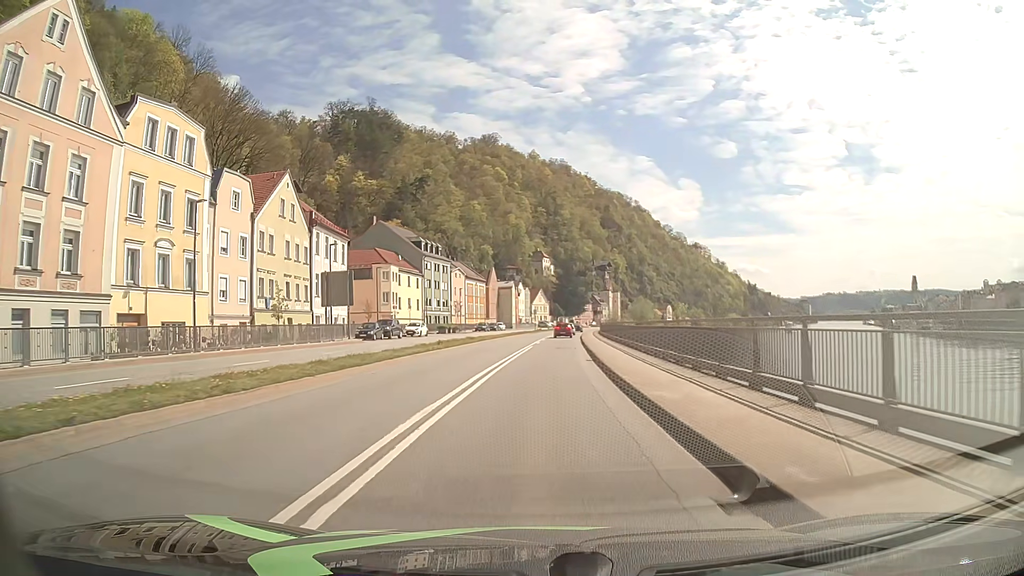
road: primary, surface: asphalt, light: Day
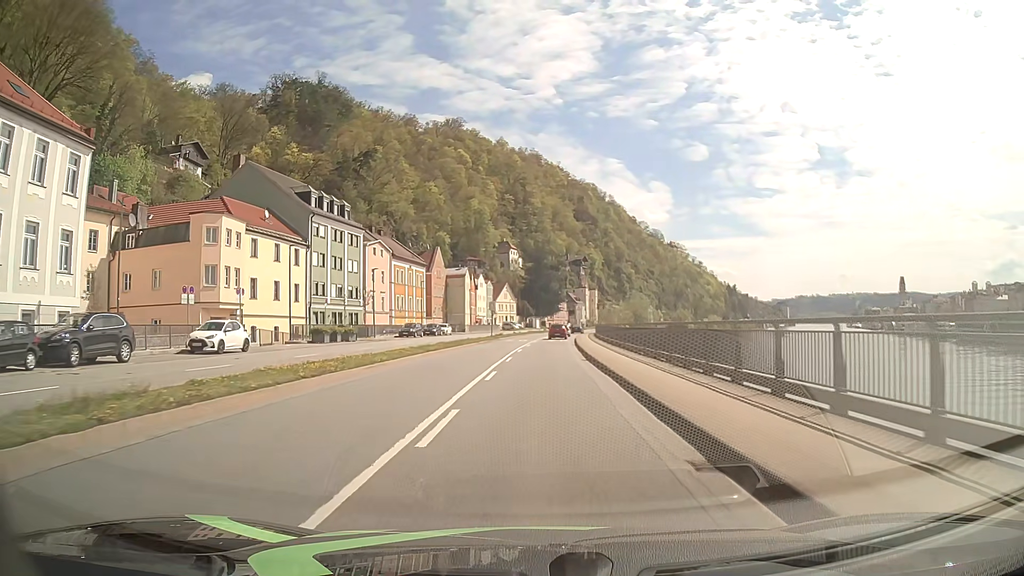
(+1.0, +38.8) m; +3°
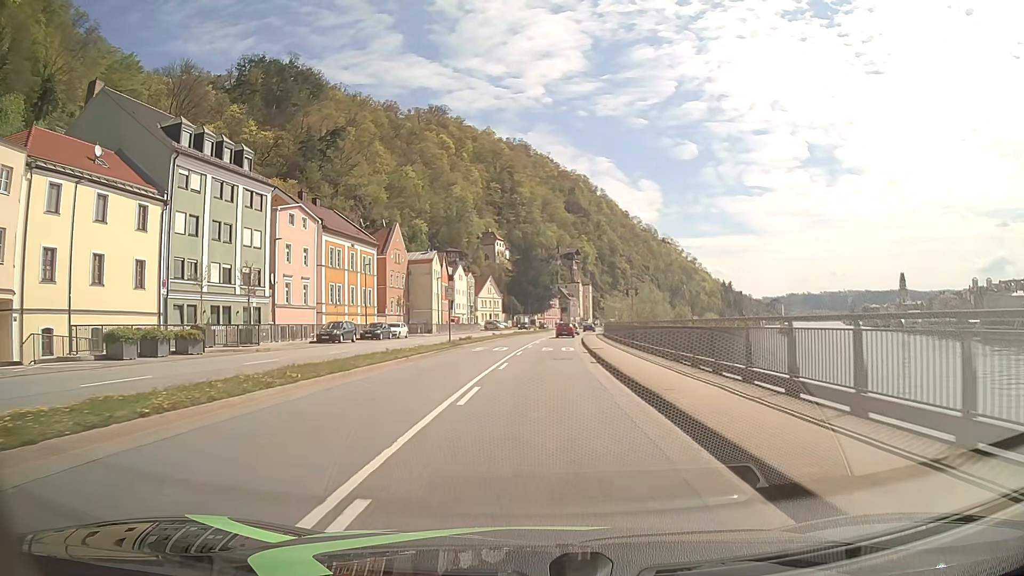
(+0.2, +23.2) m; +1°
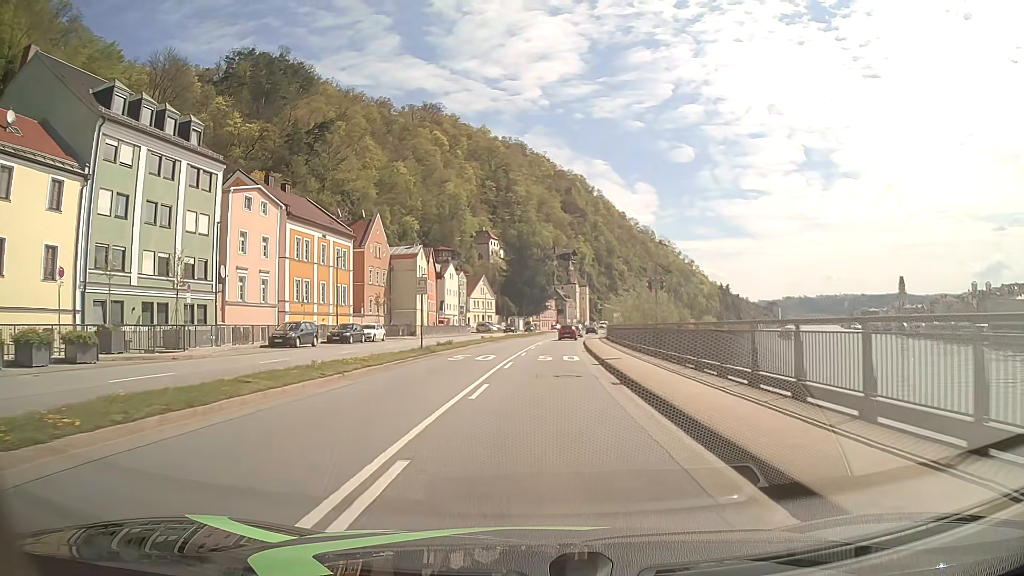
(+0.1, +7.7) m; 0°
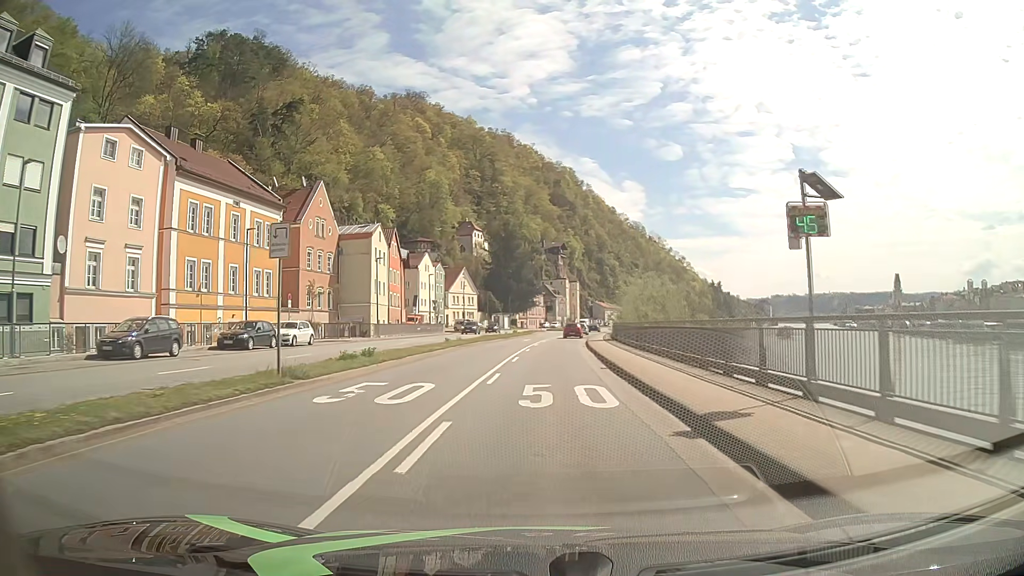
(+0.2, +15.5) m; +1°
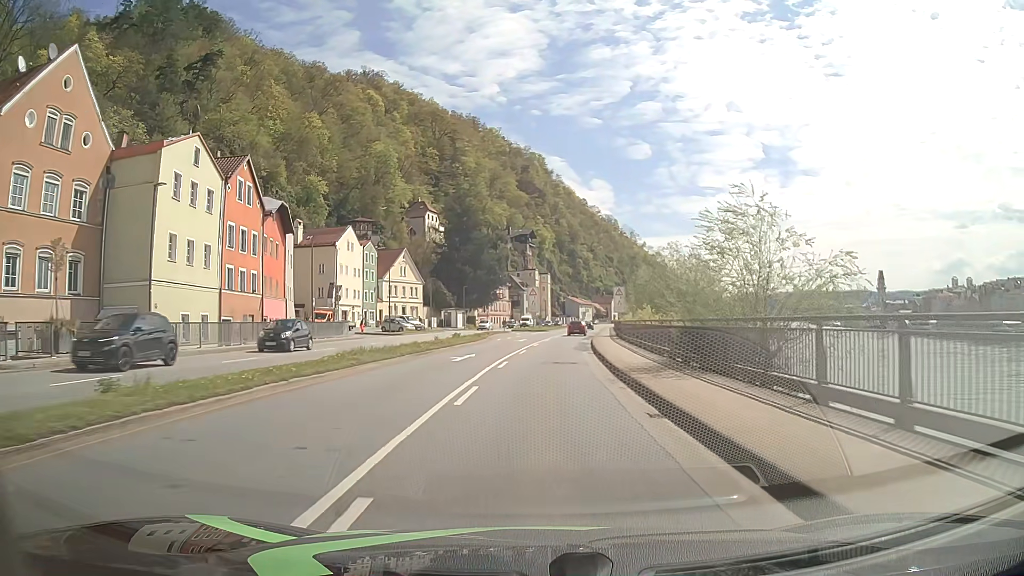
(+0.6, +31.0) m; +3°
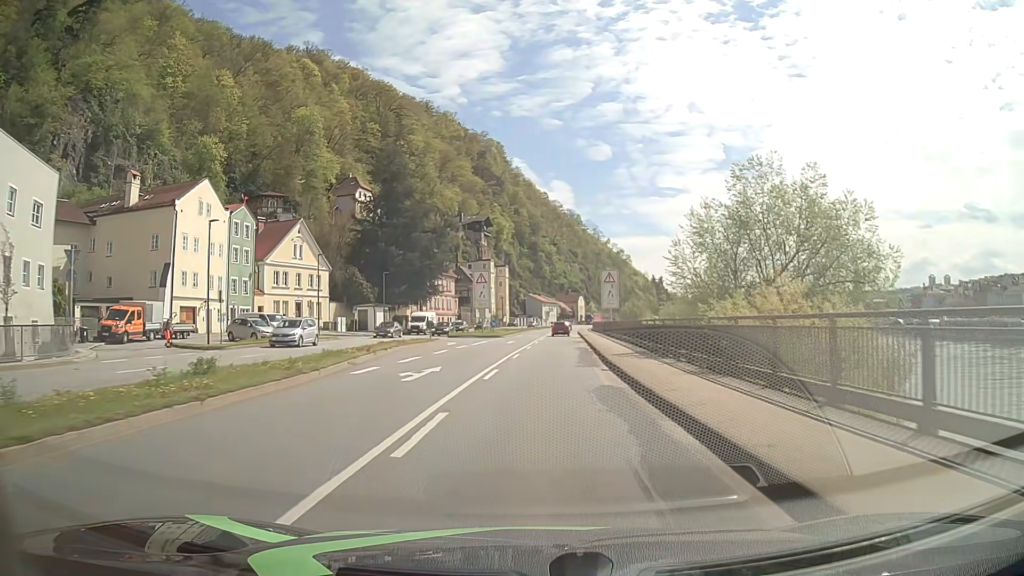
(+0.8, +31.1) m; +4°
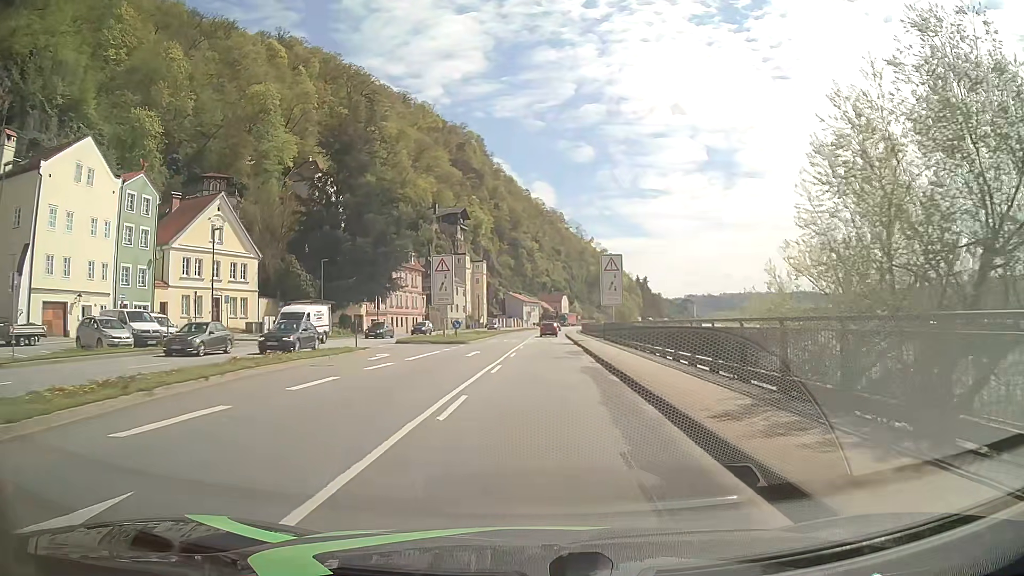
(+0.2, +15.5) m; +1°
(0, +10) (0, +20) (0, +30) (0, +40) (+1, +50) (+1, +60) (+1, +70) (+2, +80) (+2, +90) (+3, +100) m
